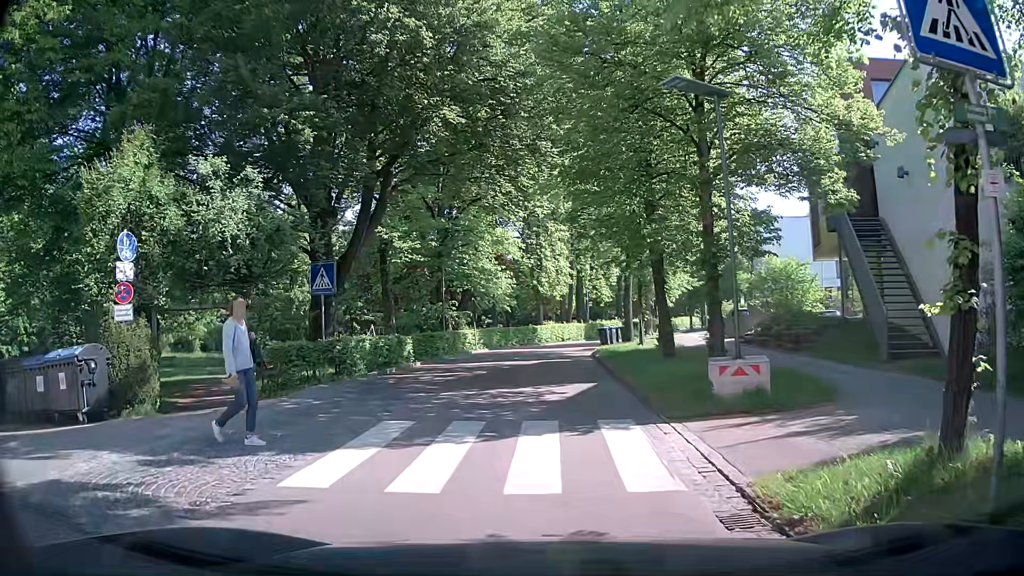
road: residential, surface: asphalt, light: Day
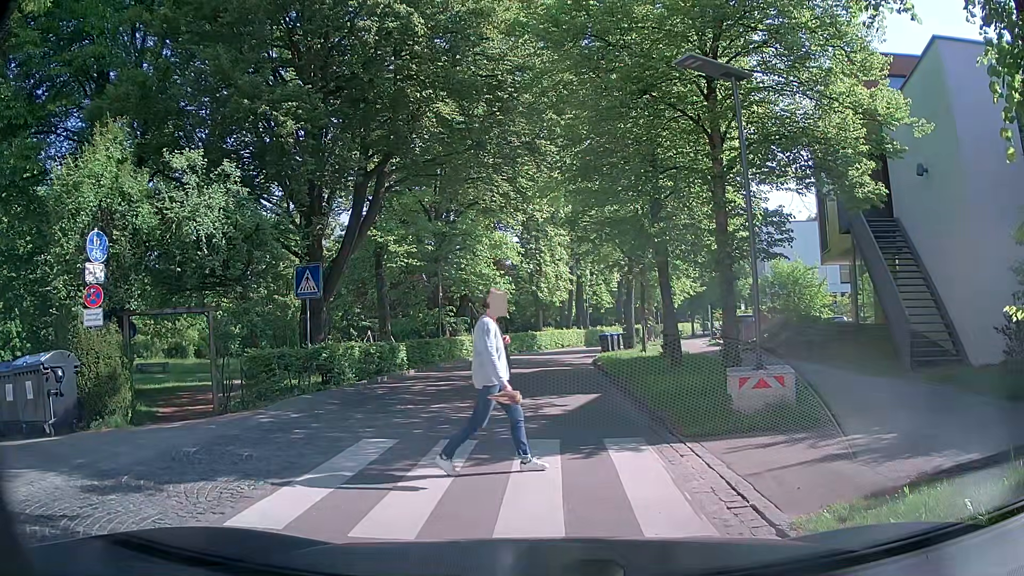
(0.0, +1.0) m; +2°
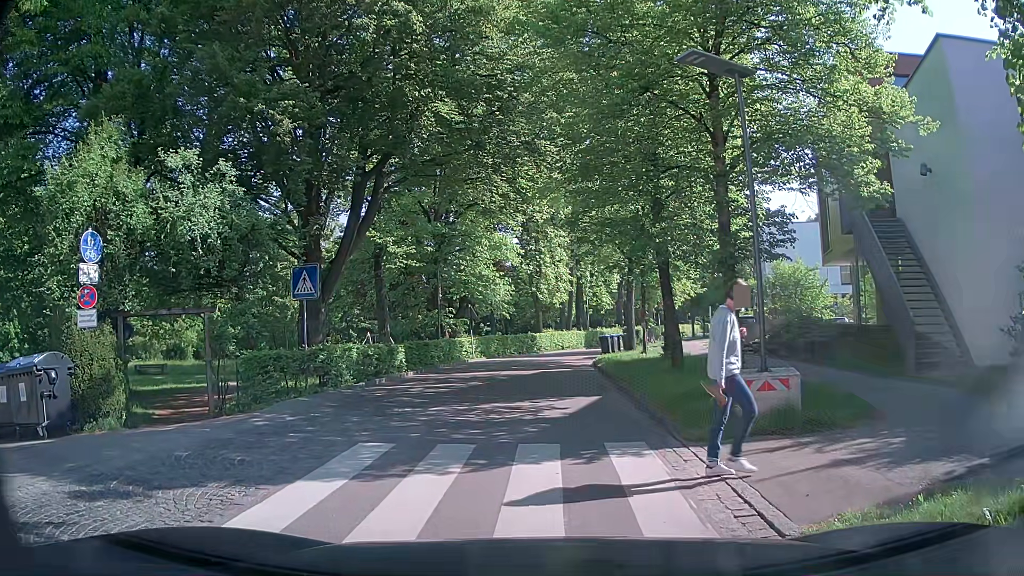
(0.0, +0.2) m; 0°
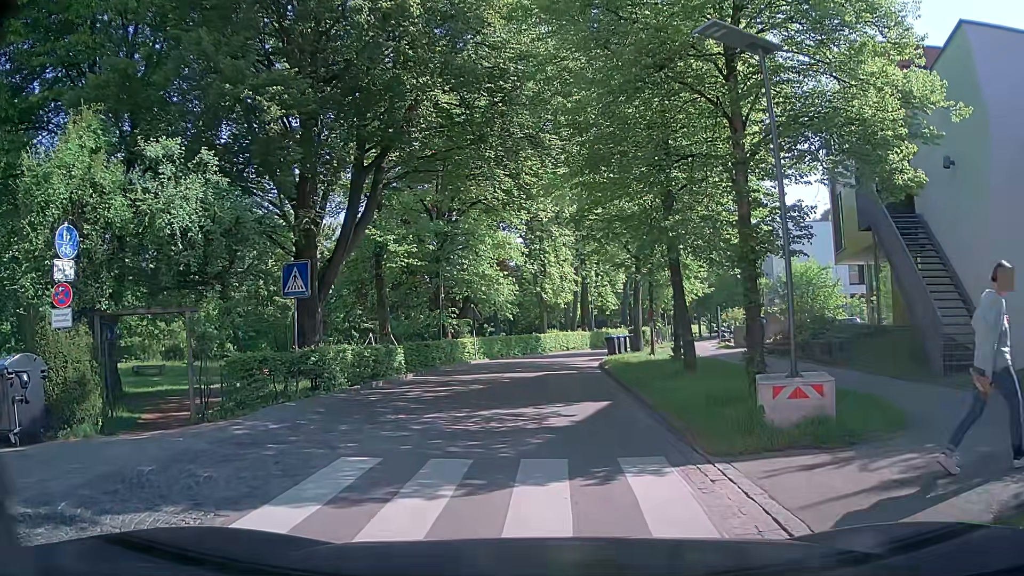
(0.0, +1.0) m; 0°
